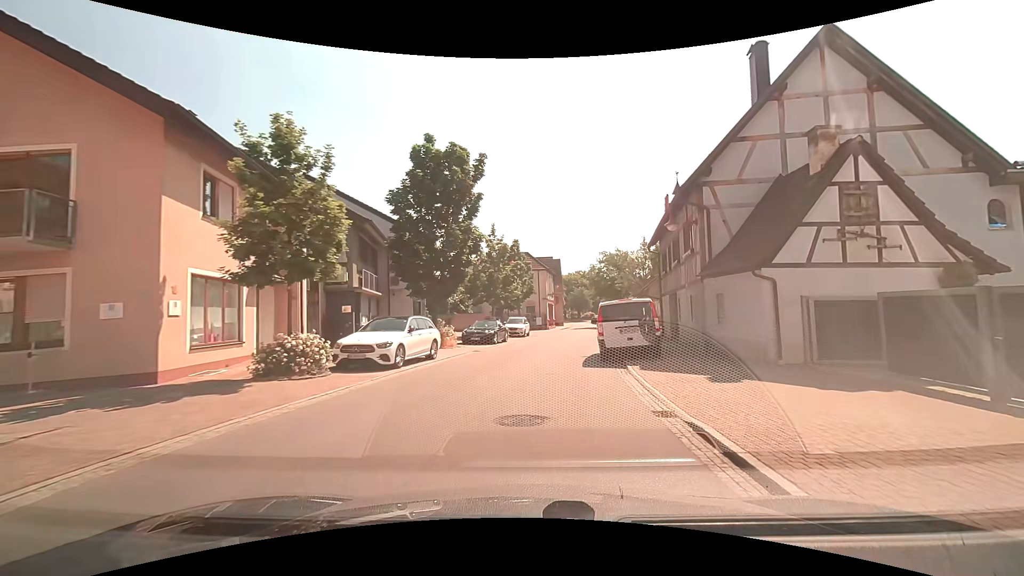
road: tertiary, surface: paved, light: Day
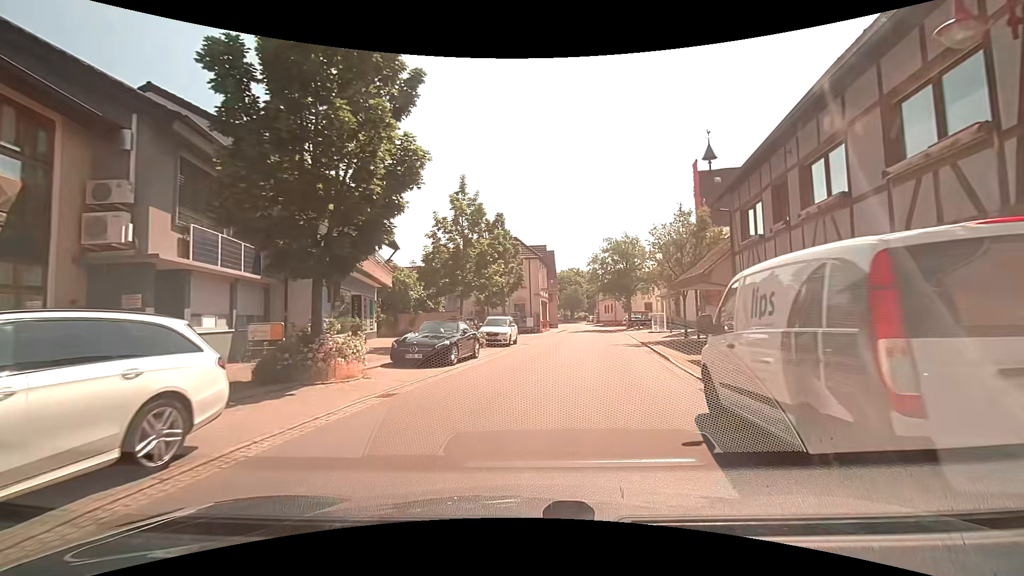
(+0.3, +12.3) m; +2°
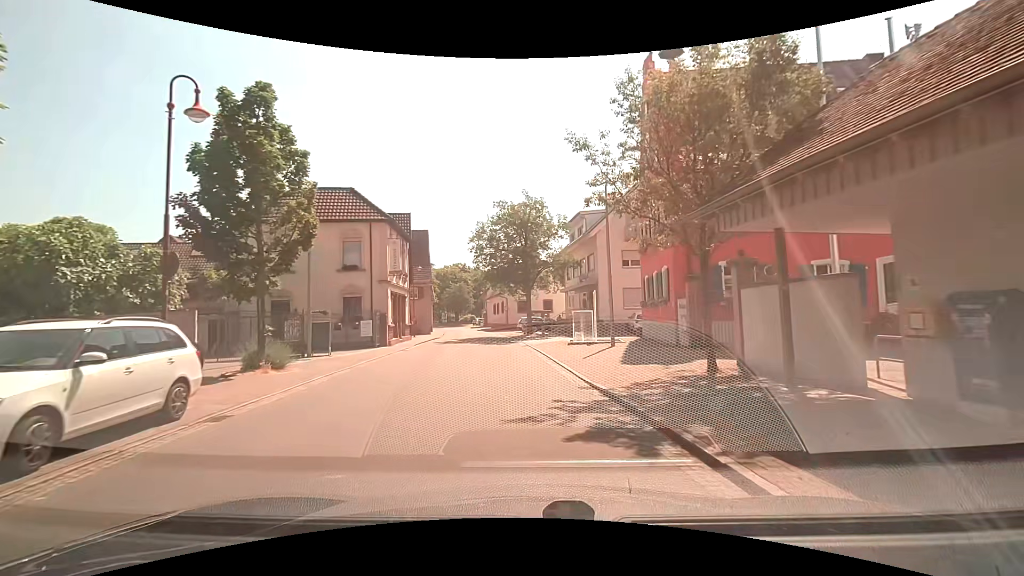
(+2.5, +19.2) m; +12°
(0, +10) (0, +20) (-1, +30) (-2, +40) (-3, +50) (-4, +60) (-6, +70) (-7, +80) (-9, +89) (-12, +99) m
